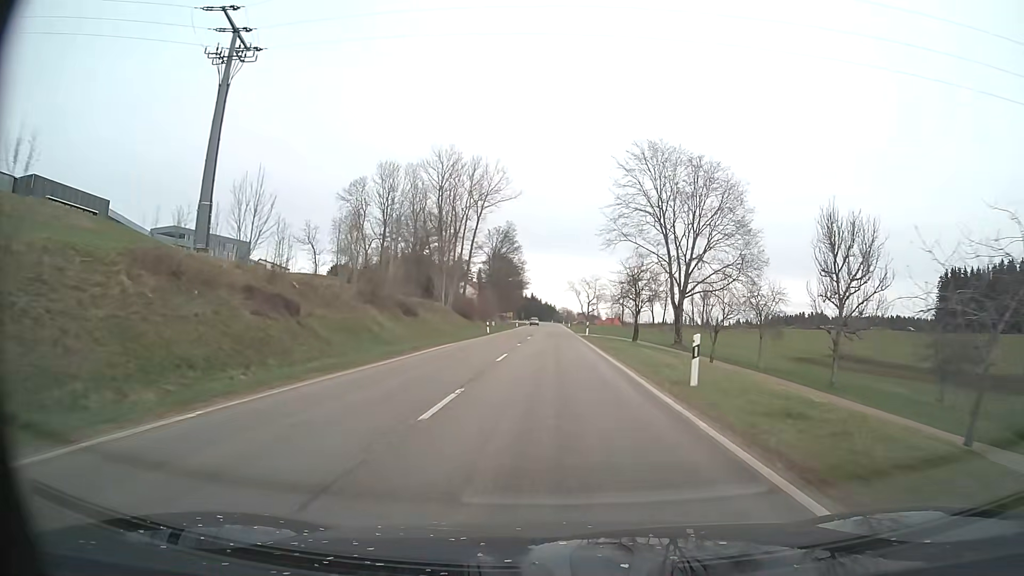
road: secondary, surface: asphalt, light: Day
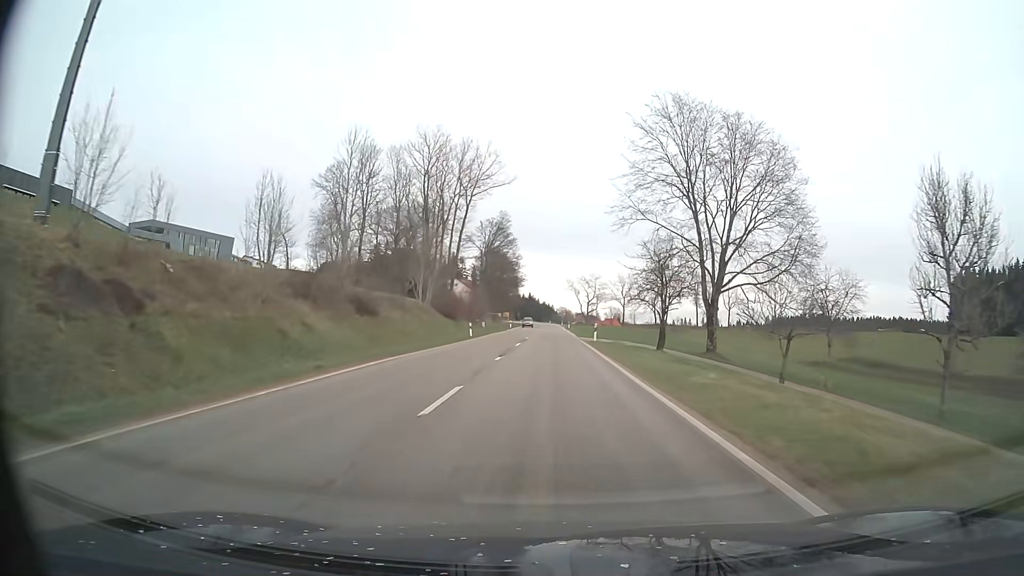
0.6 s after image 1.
(0.0, +12.0) m; 0°
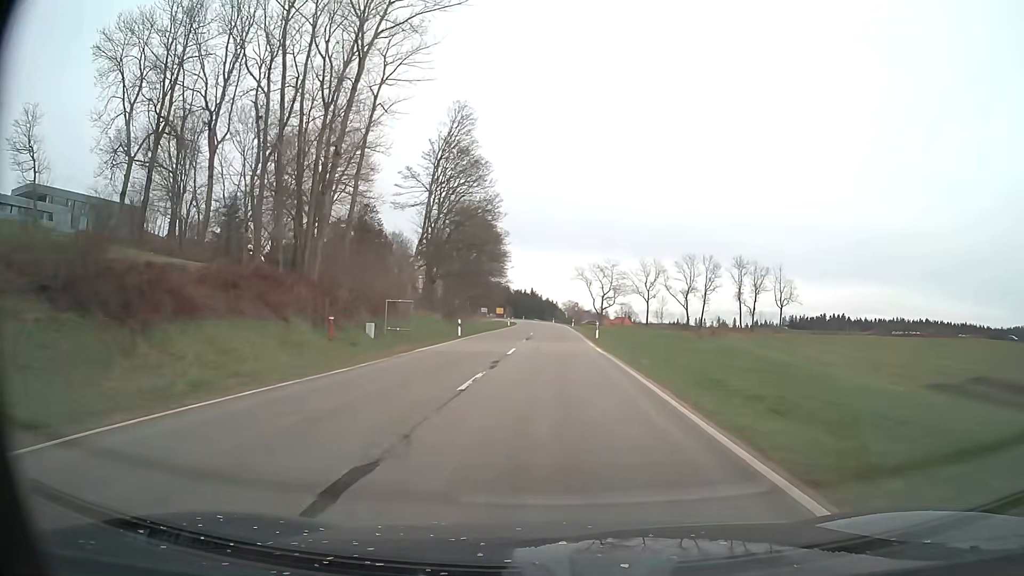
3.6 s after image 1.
(-0.1, +58.4) m; 0°
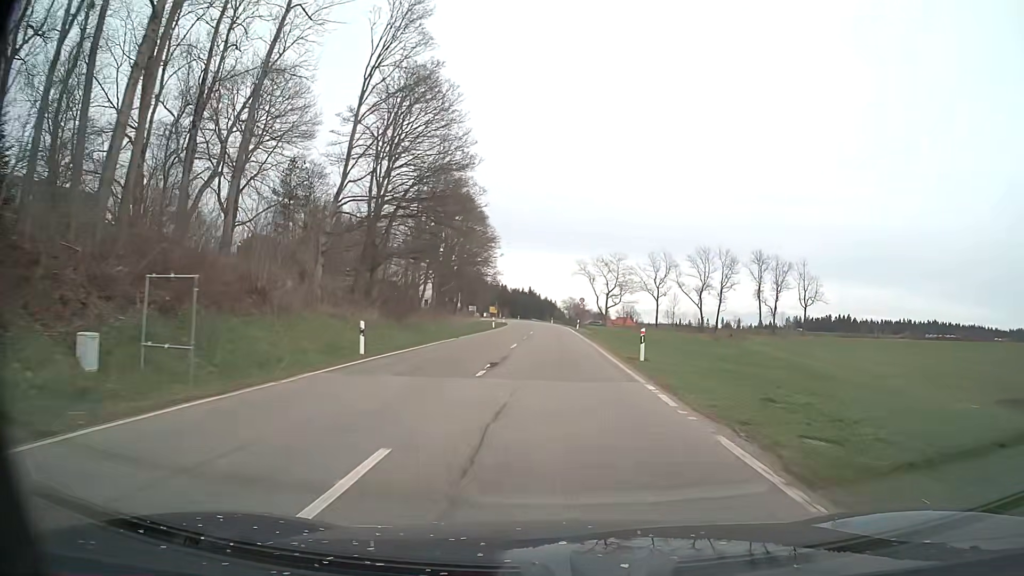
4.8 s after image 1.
(+0.1, +22.1) m; 0°
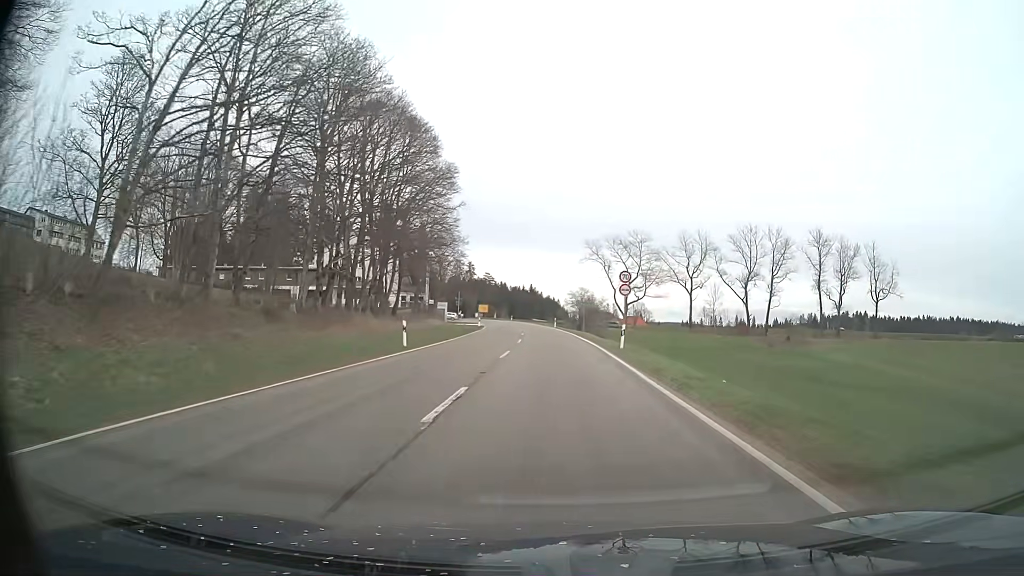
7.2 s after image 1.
(0.0, +43.5) m; 0°
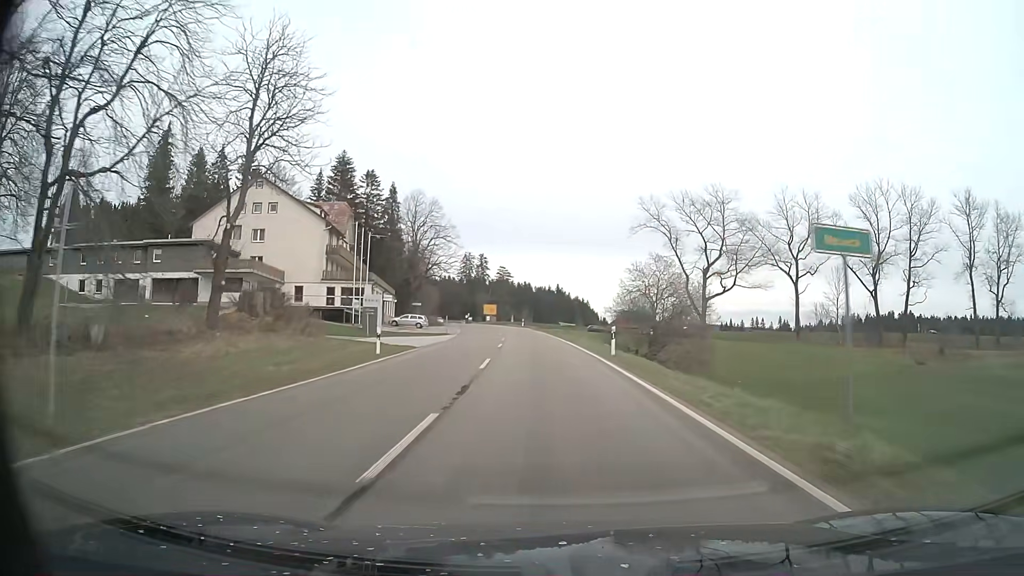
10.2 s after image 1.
(-0.6, +52.2) m; -2°
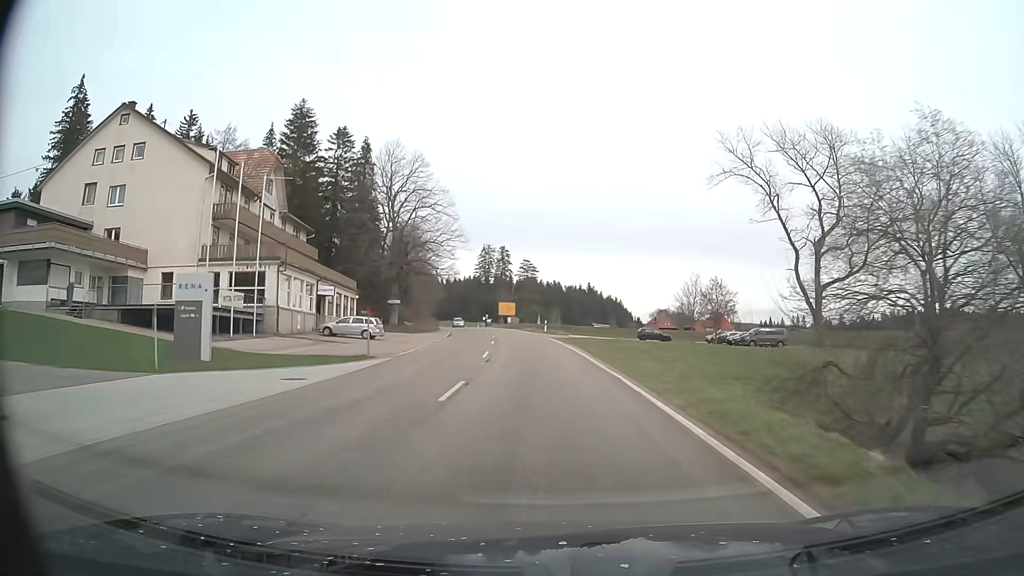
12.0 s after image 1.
(-0.5, +30.9) m; -2°
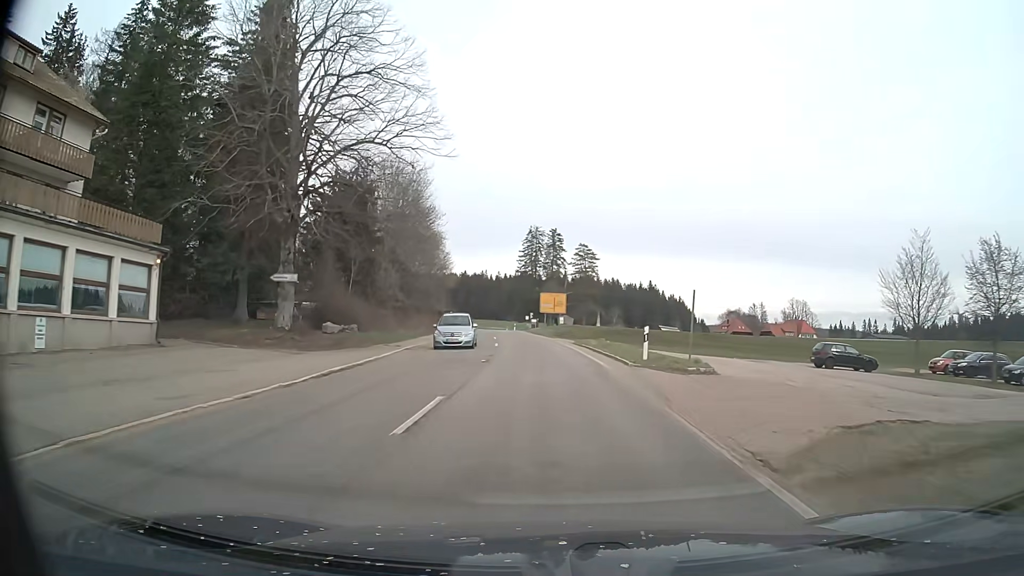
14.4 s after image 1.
(-2.0, +41.0) m; -5°
(0, +10) (0, +20) (-1, +30) (-2, +40) (-3, +50) (-4, +60) (-5, +70) (-6, +80) (-7, +90) (-8, +100) m
